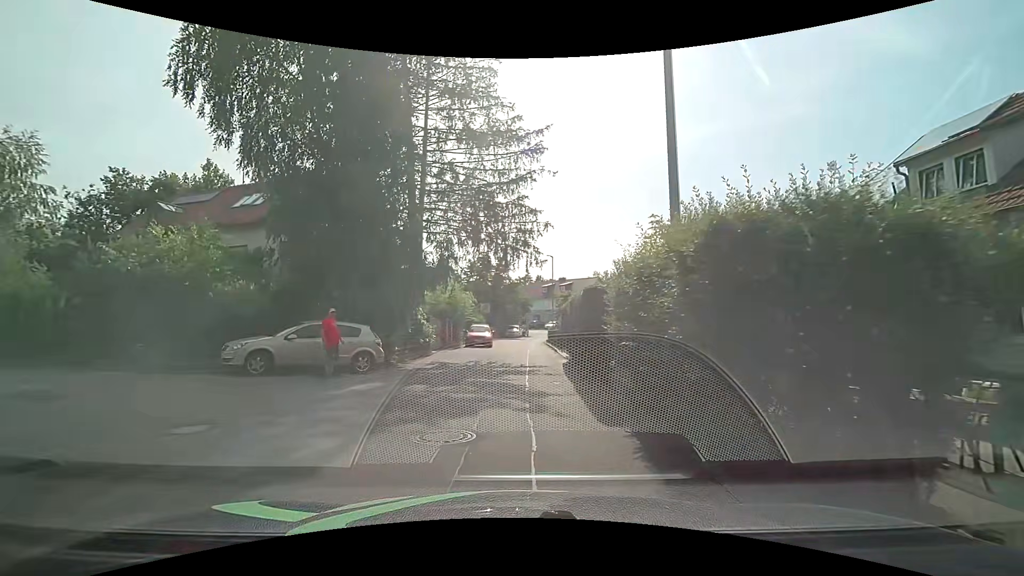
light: Day
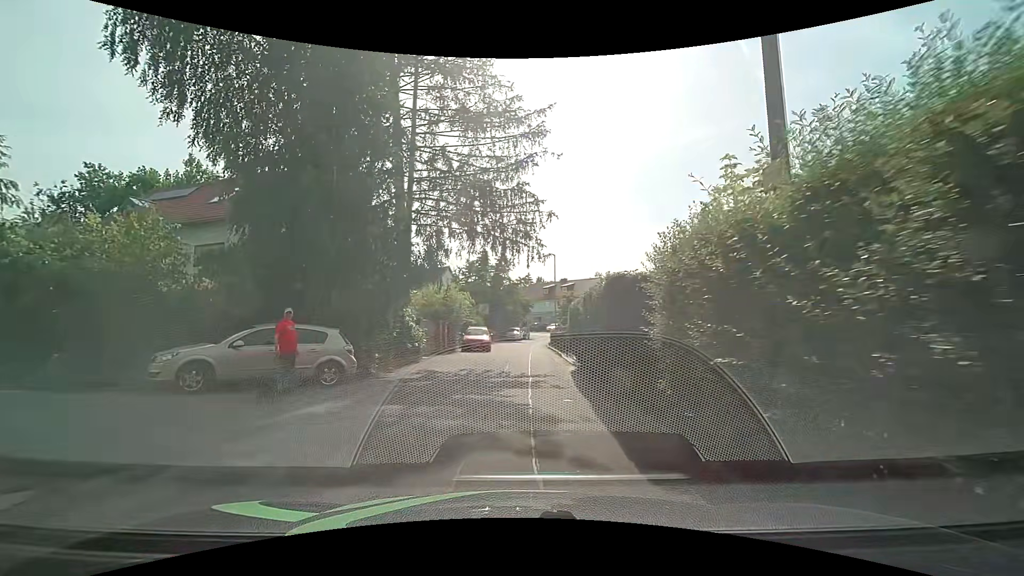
(0.0, +2.5) m; +1°
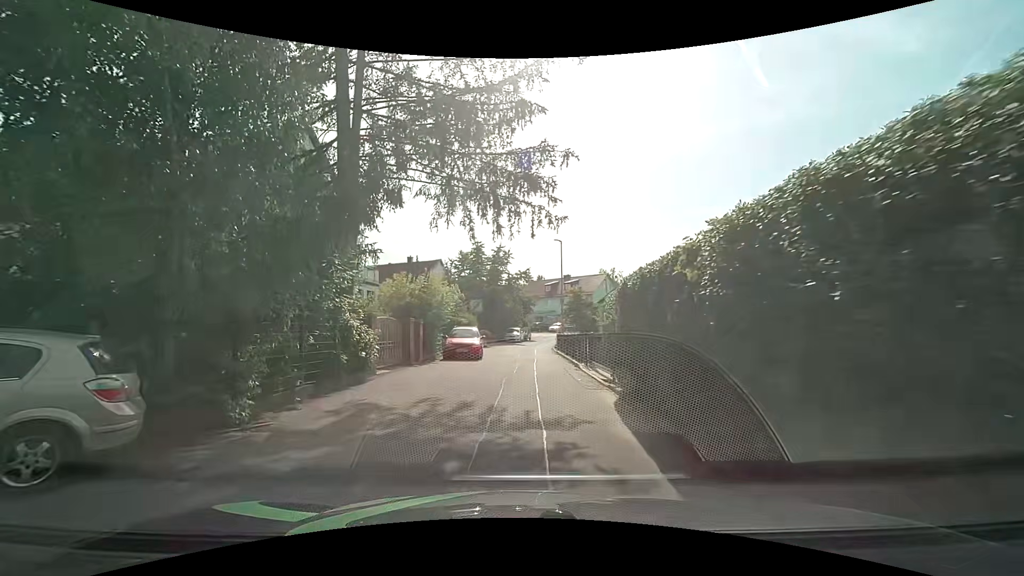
(0.0, +7.0) m; 0°
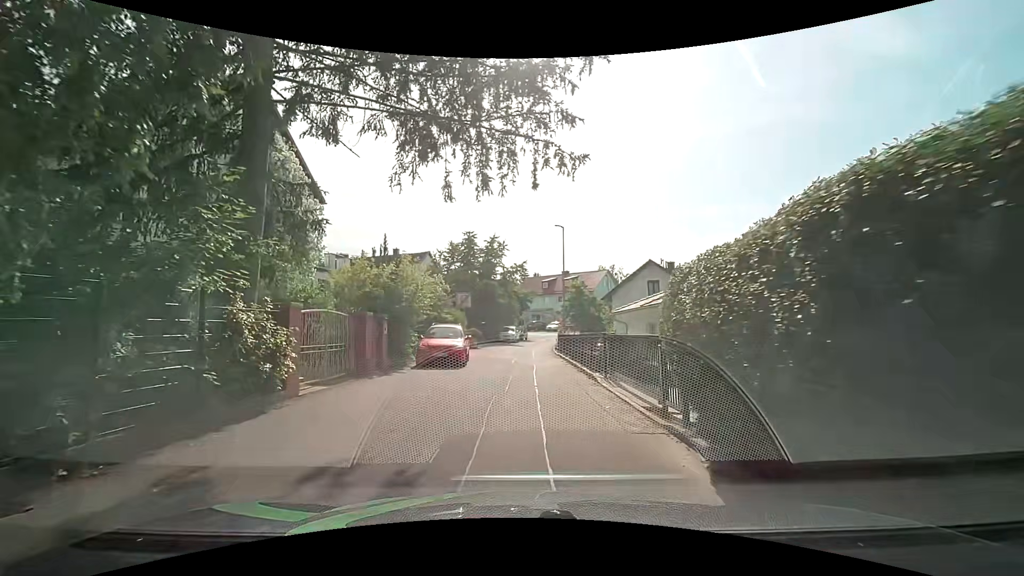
(0.0, +4.9) m; 0°
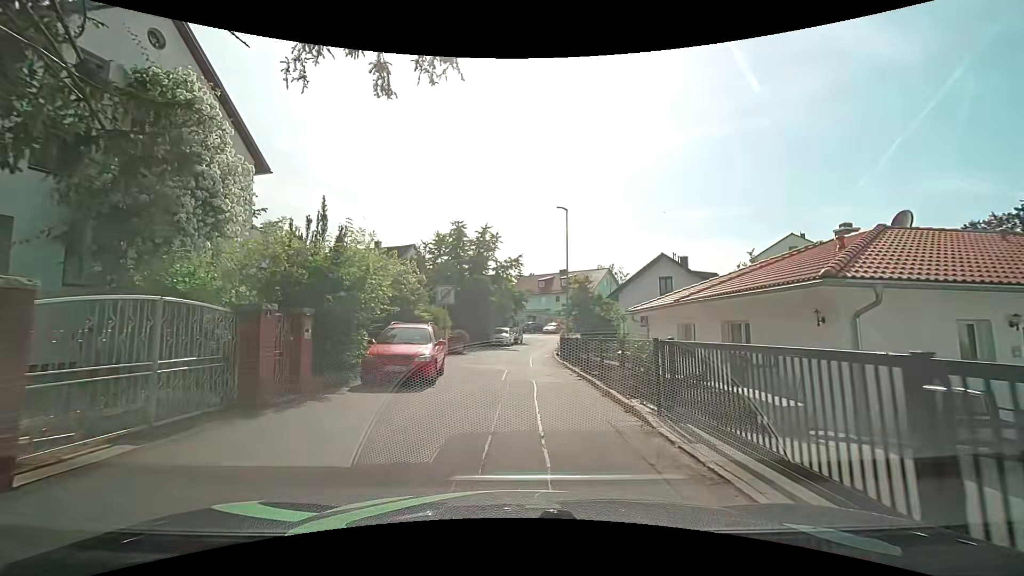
(+0.1, +5.4) m; 0°
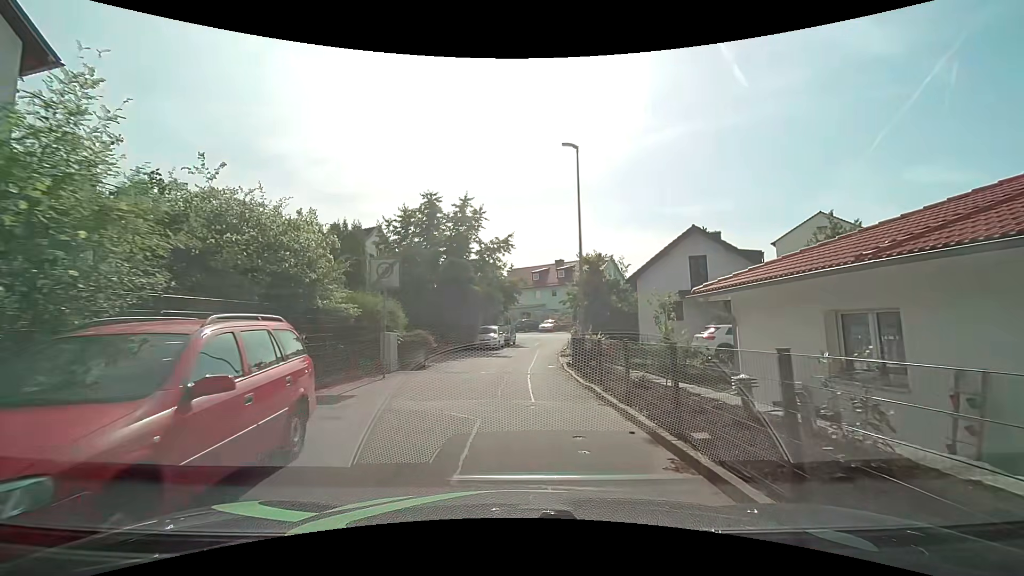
(+0.3, +9.3) m; +1°
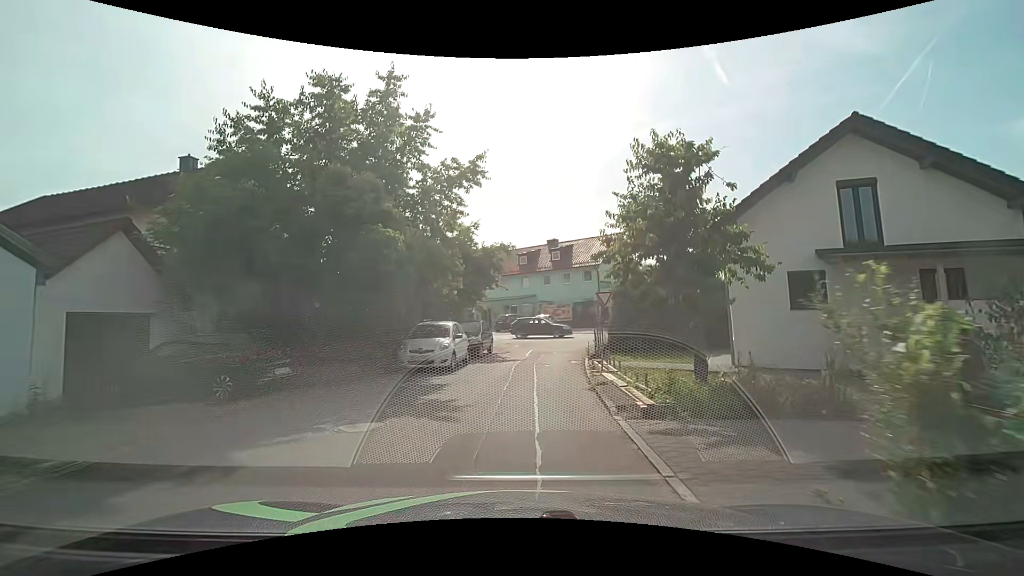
(+0.4, +16.2) m; +2°
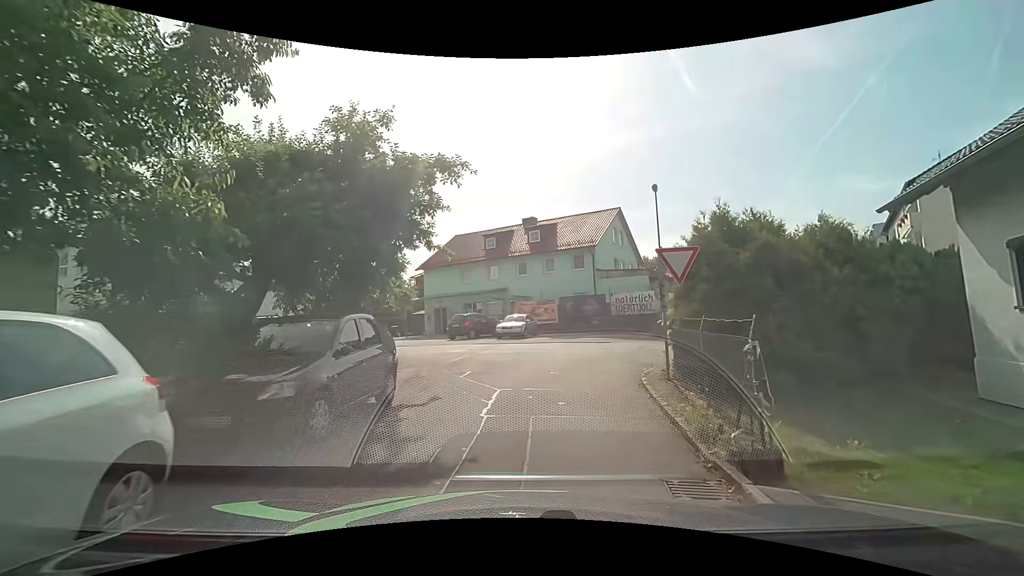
(+0.3, +14.3) m; +4°
